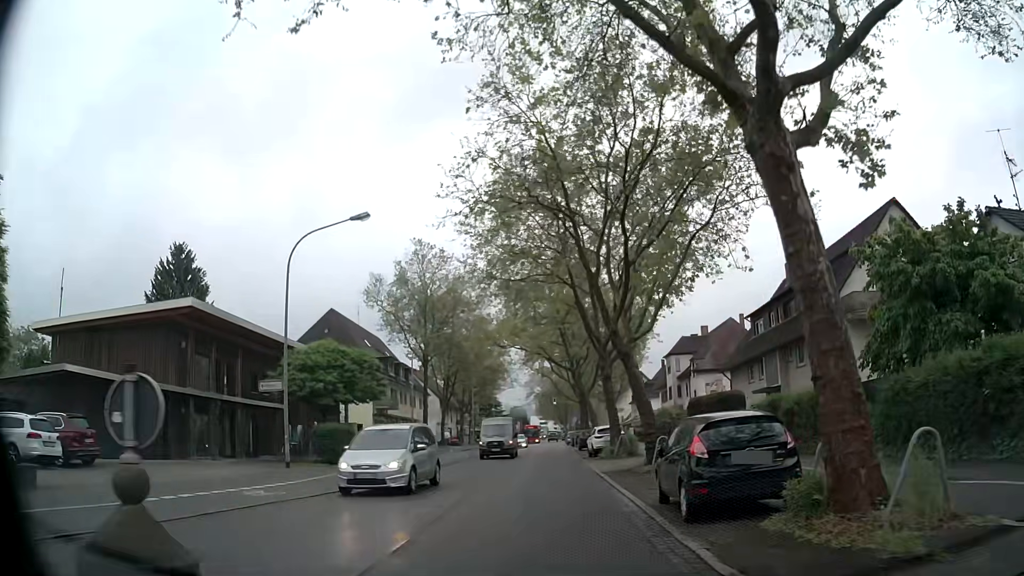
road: secondary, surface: asphalt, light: Day
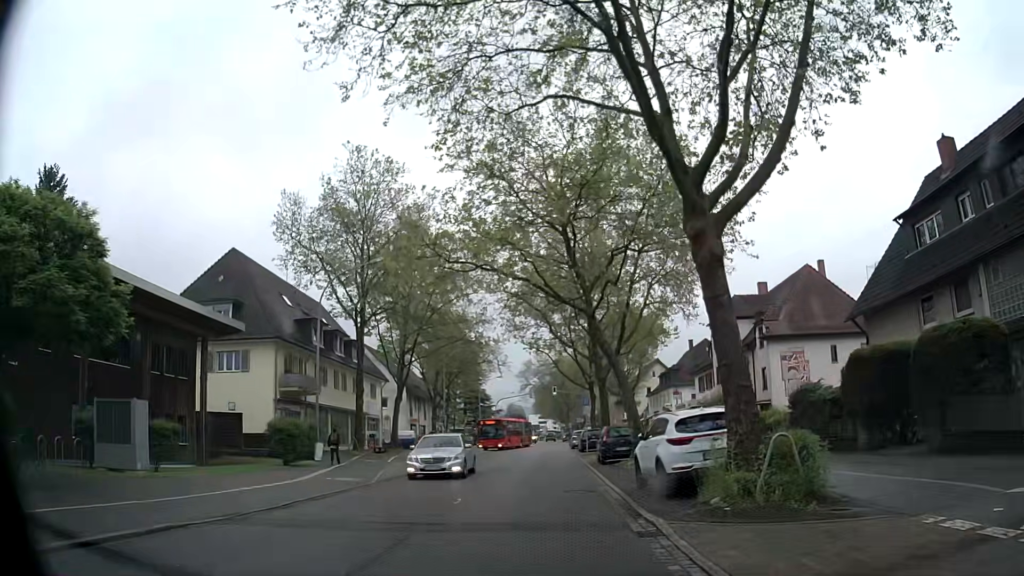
(+0.4, +22.4) m; +1°
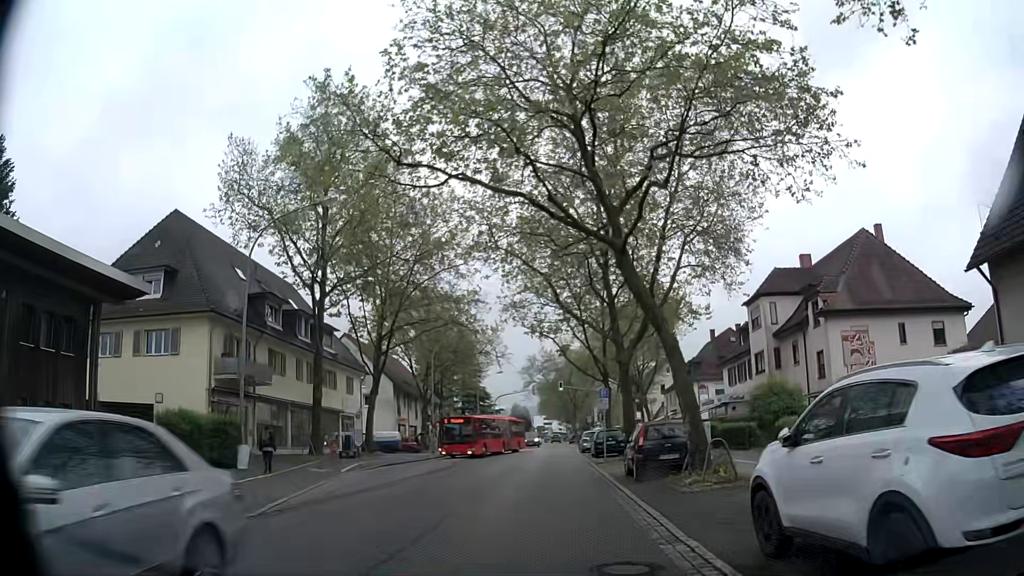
(0.0, +9.0) m; -1°
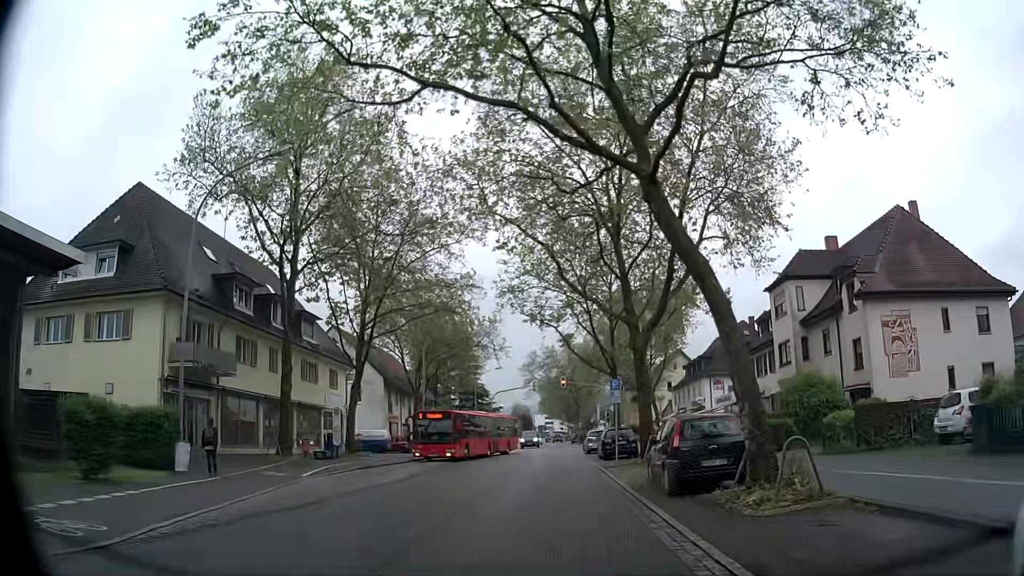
(0.0, +4.5) m; +1°
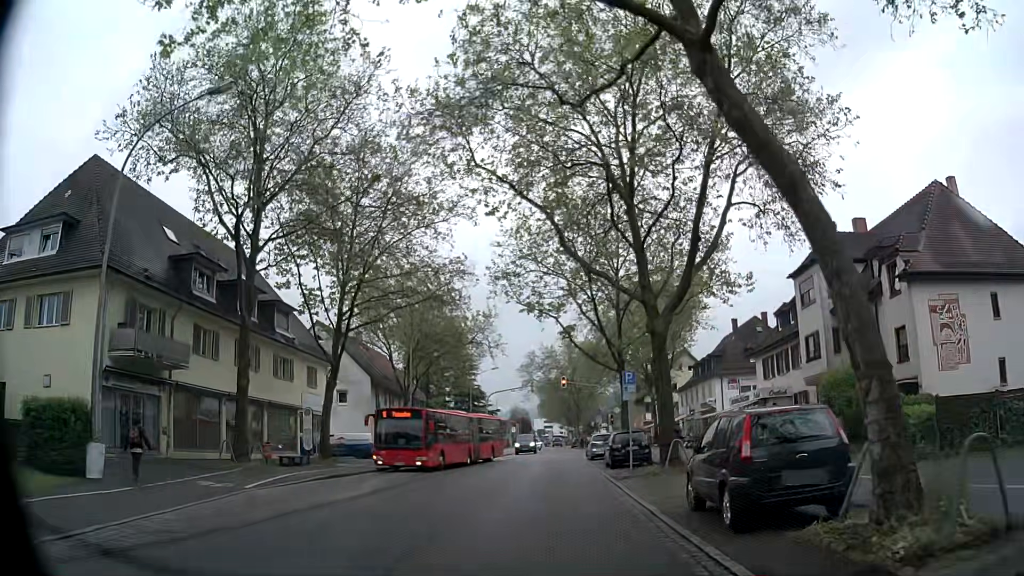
(-0.1, +4.5) m; -1°
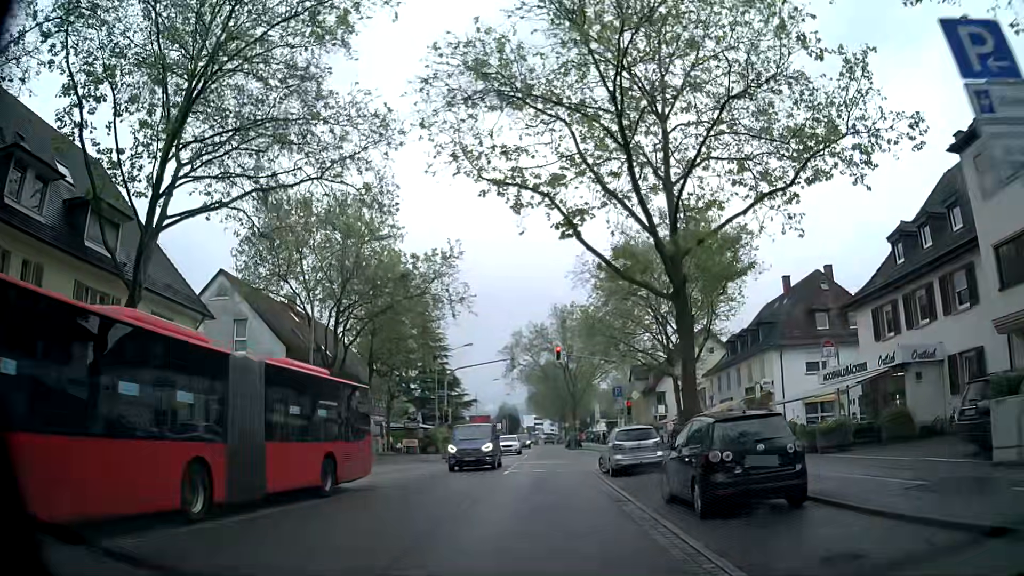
(+0.2, +18.0) m; +1°
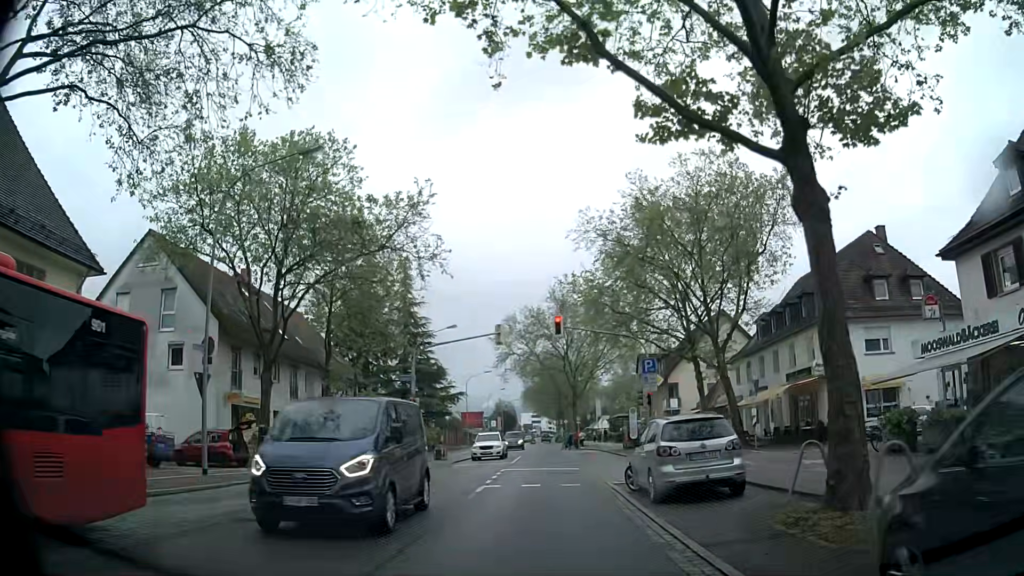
(+0.1, +9.0) m; 0°
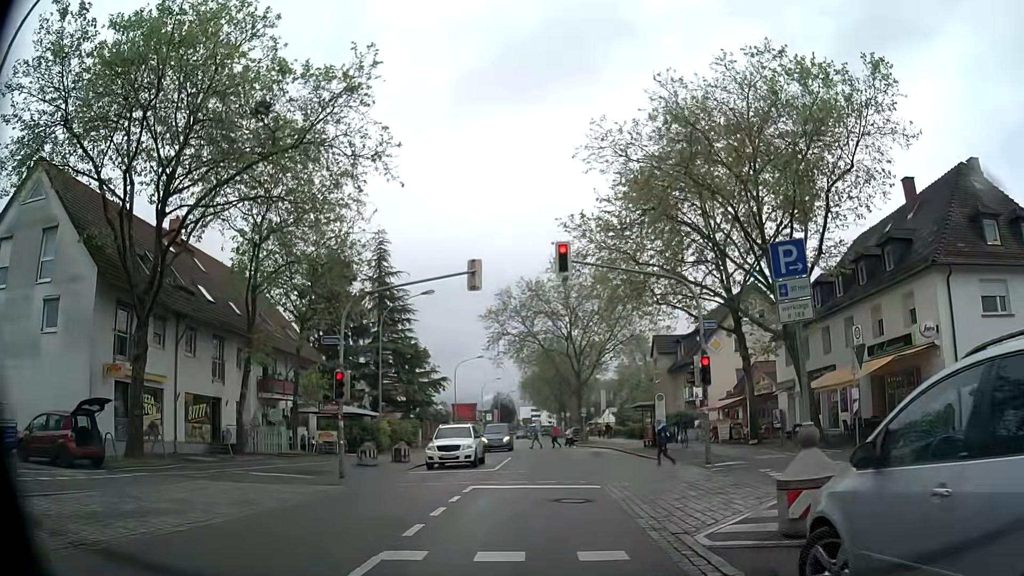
(+0.1, +10.2) m; -1°
